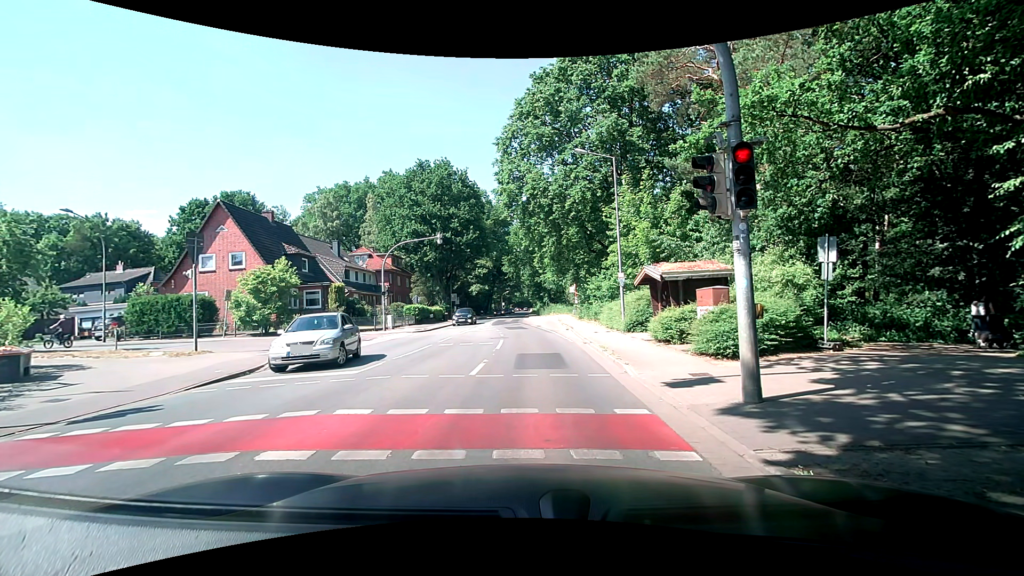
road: secondary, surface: asphalt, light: Day
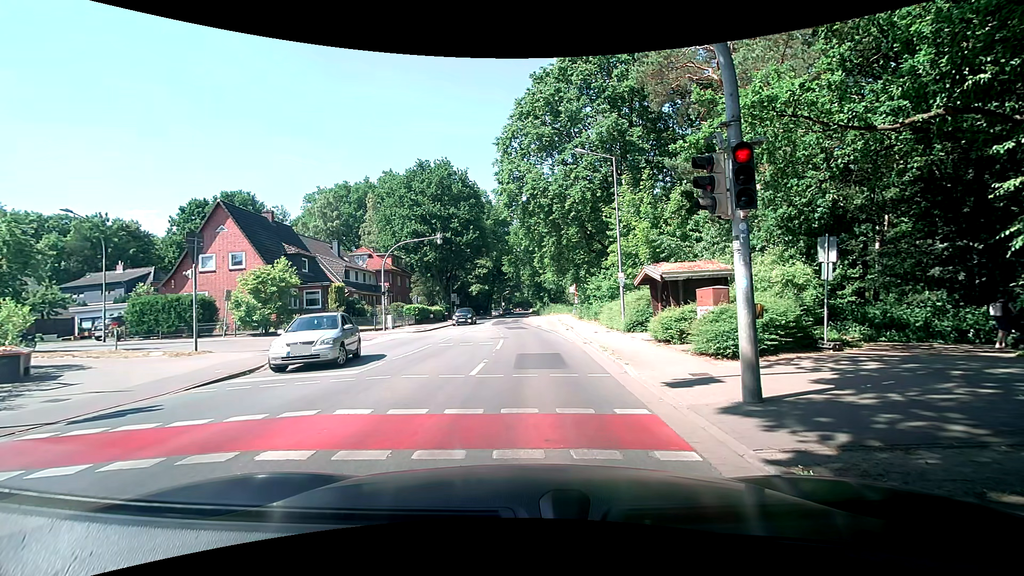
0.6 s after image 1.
(0.0, 0.0) m; 0°
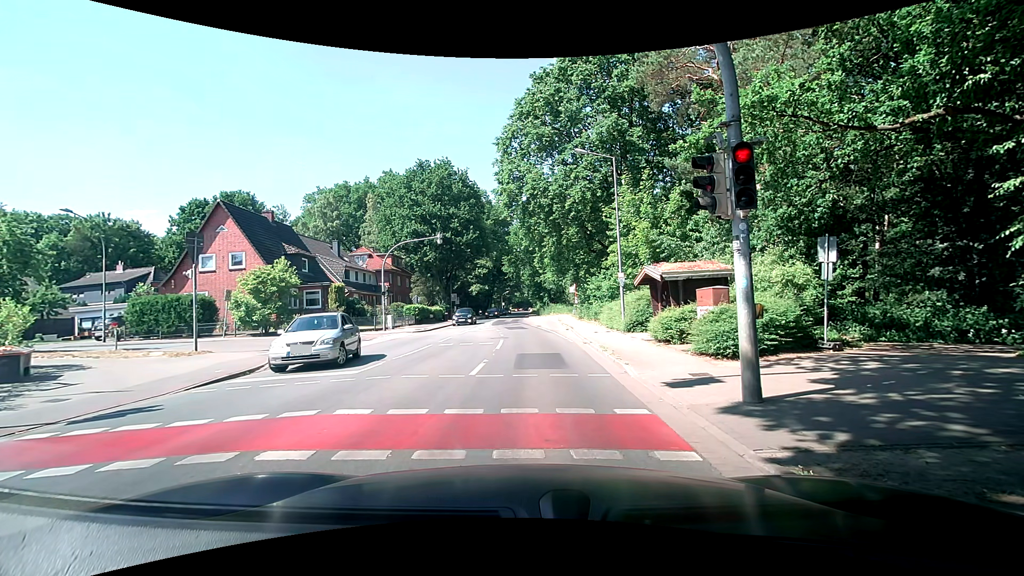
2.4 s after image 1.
(0.0, 0.0) m; 0°
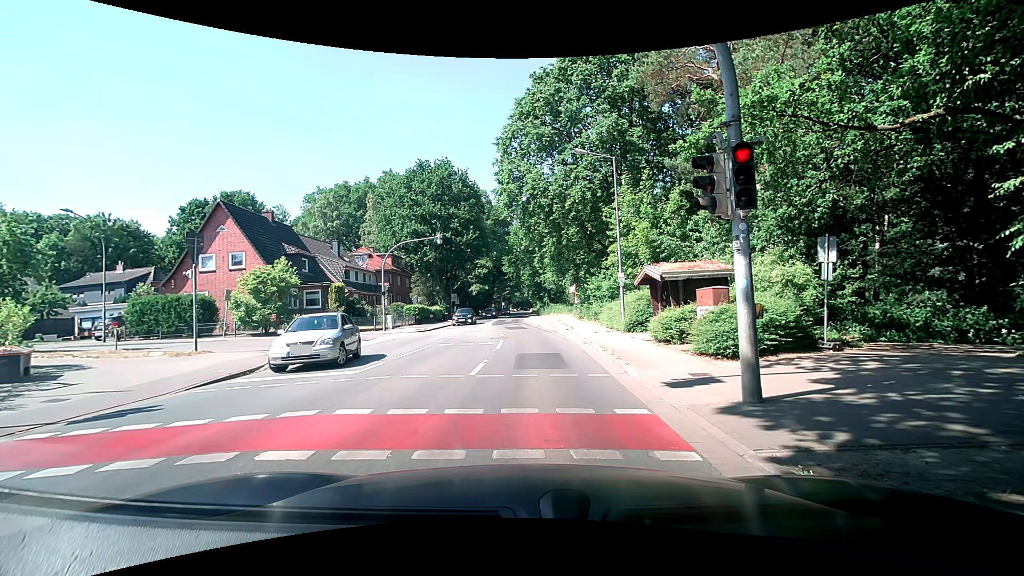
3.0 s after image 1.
(0.0, 0.0) m; 0°
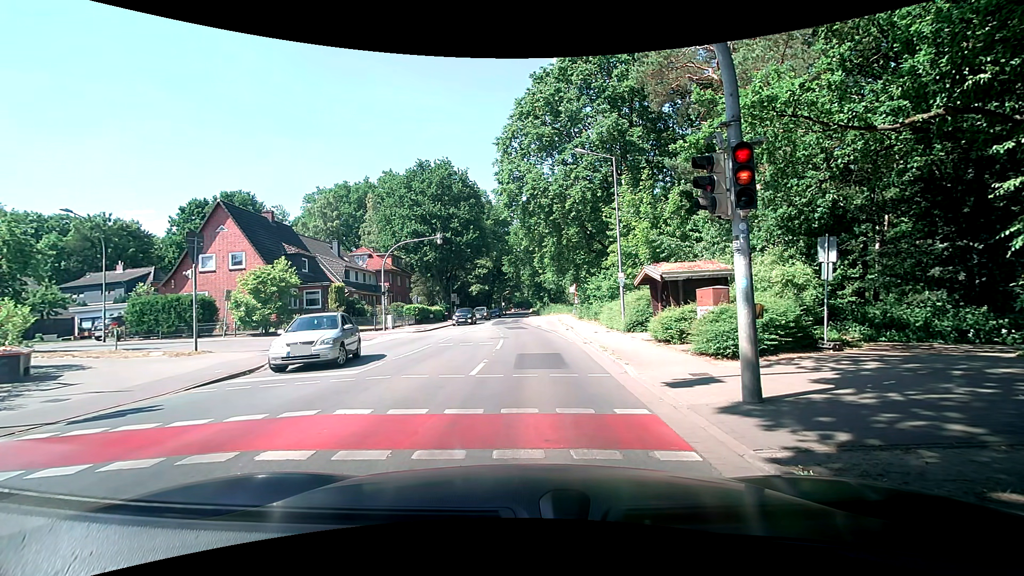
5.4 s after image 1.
(0.0, 0.0) m; 0°
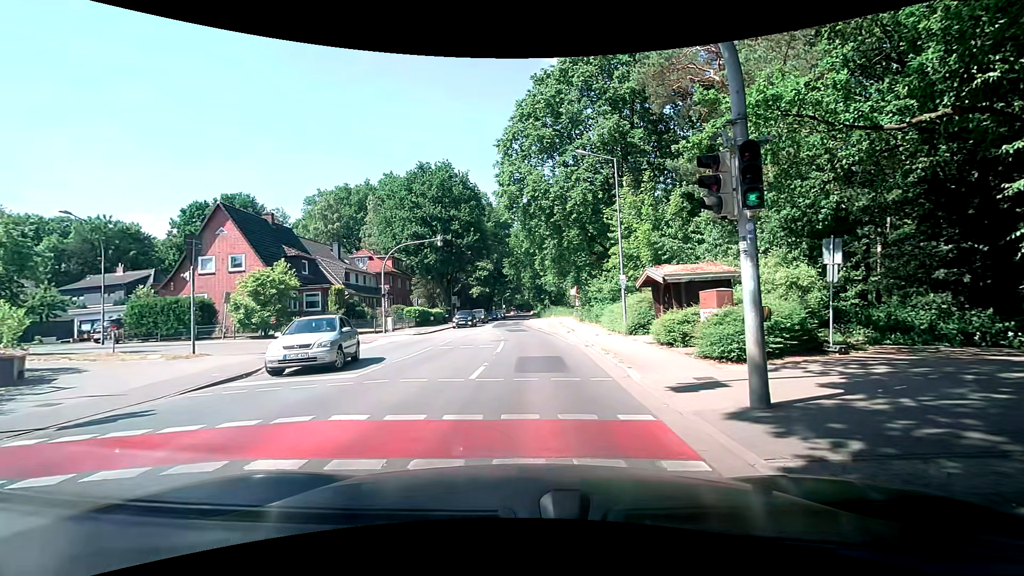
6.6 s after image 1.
(0.0, +0.2) m; 0°
